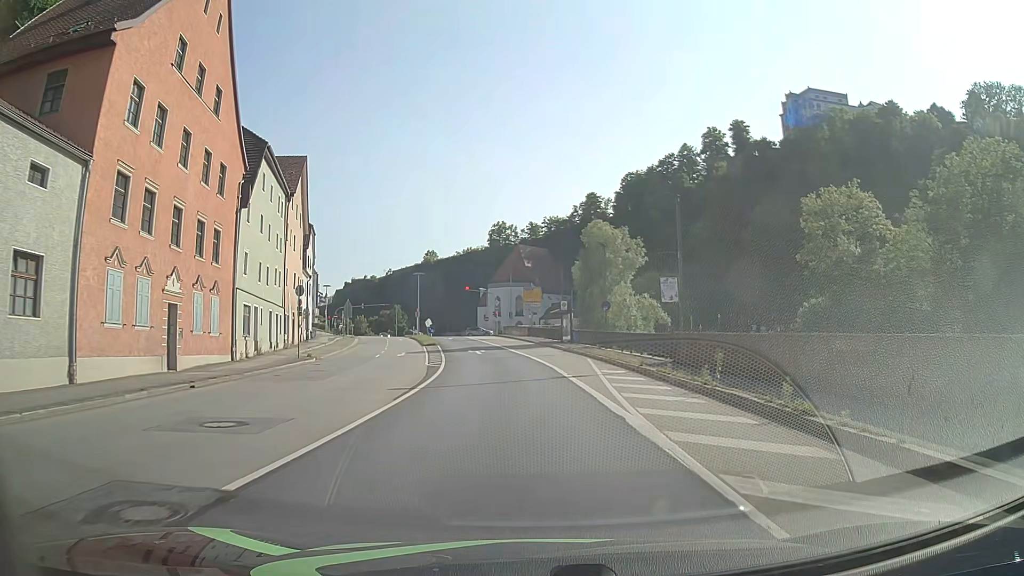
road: primary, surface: asphalt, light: Day
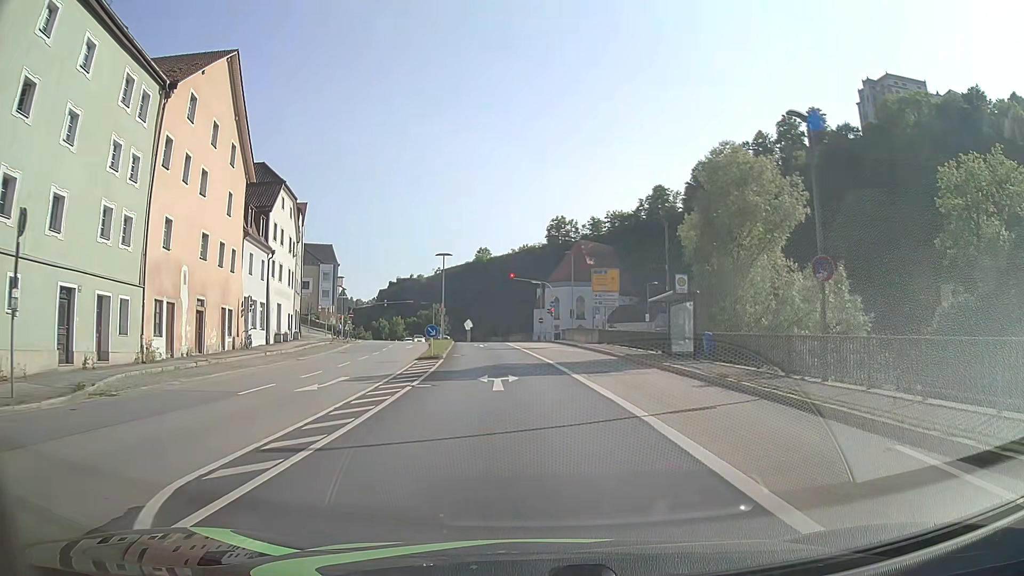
(-0.7, +24.2) m; -4°
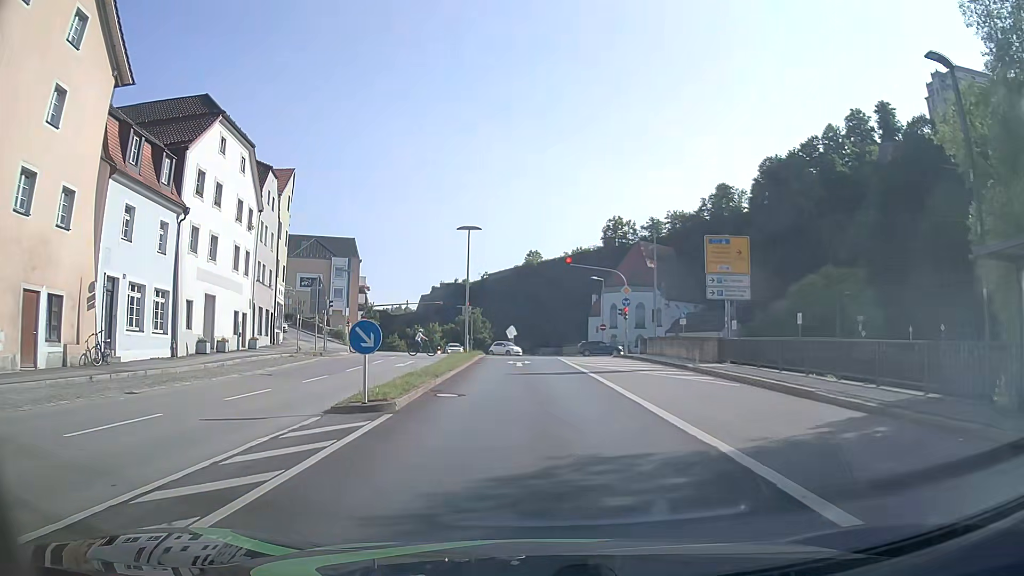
(-0.9, +19.3) m; -5°
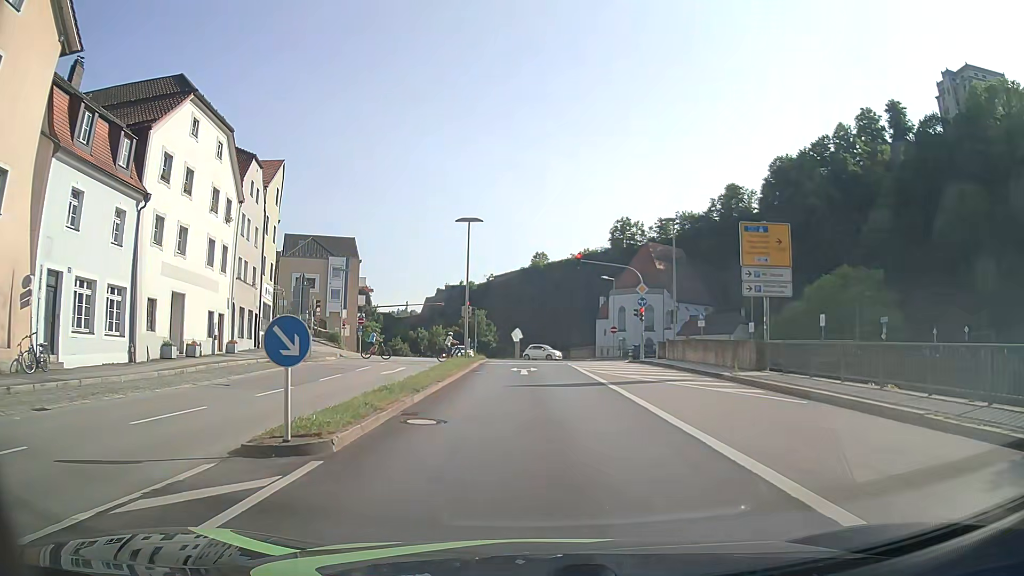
(0.0, +4.0) m; -1°
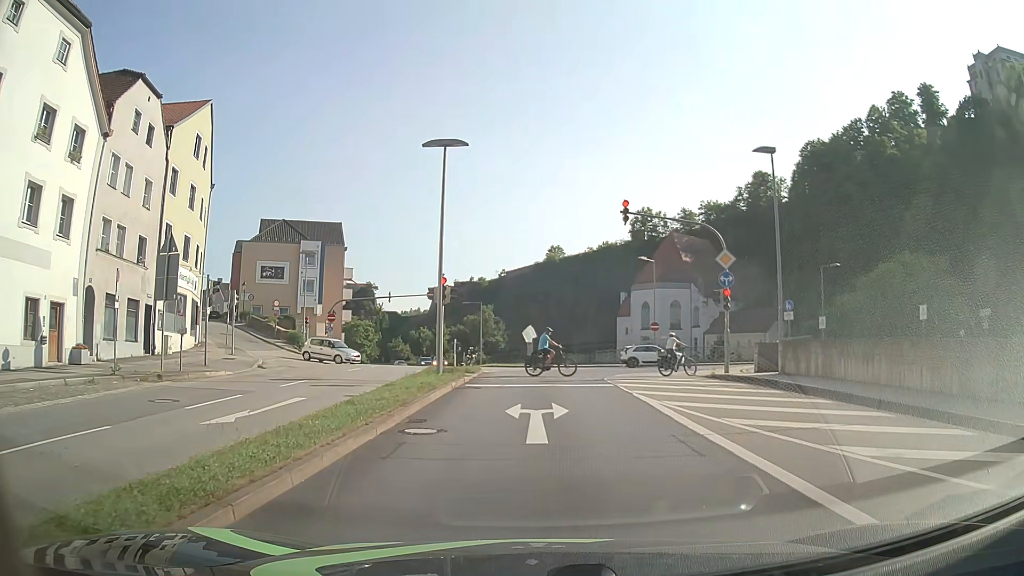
(-0.1, +15.2) m; -2°
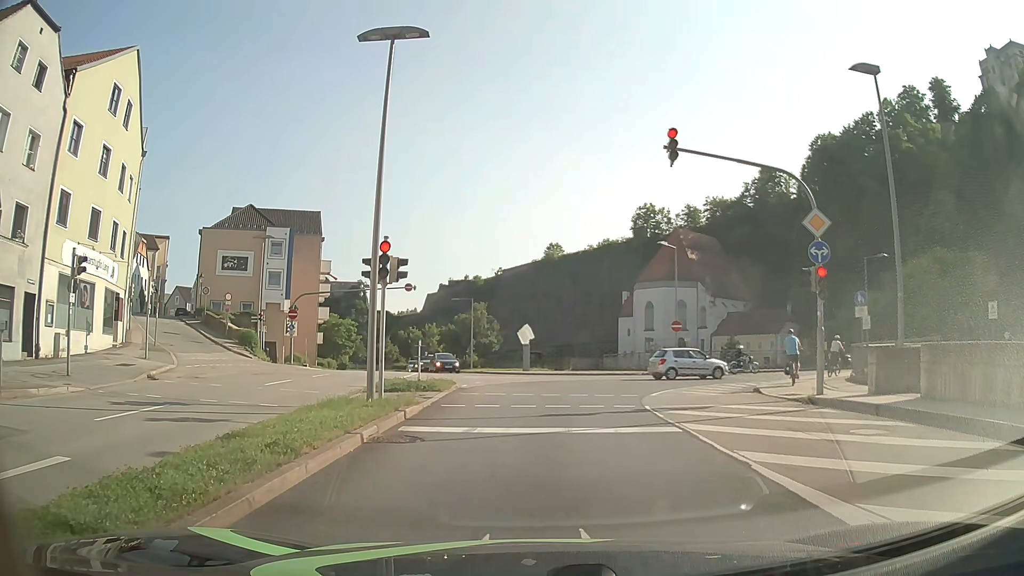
(+0.2, +8.7) m; 0°
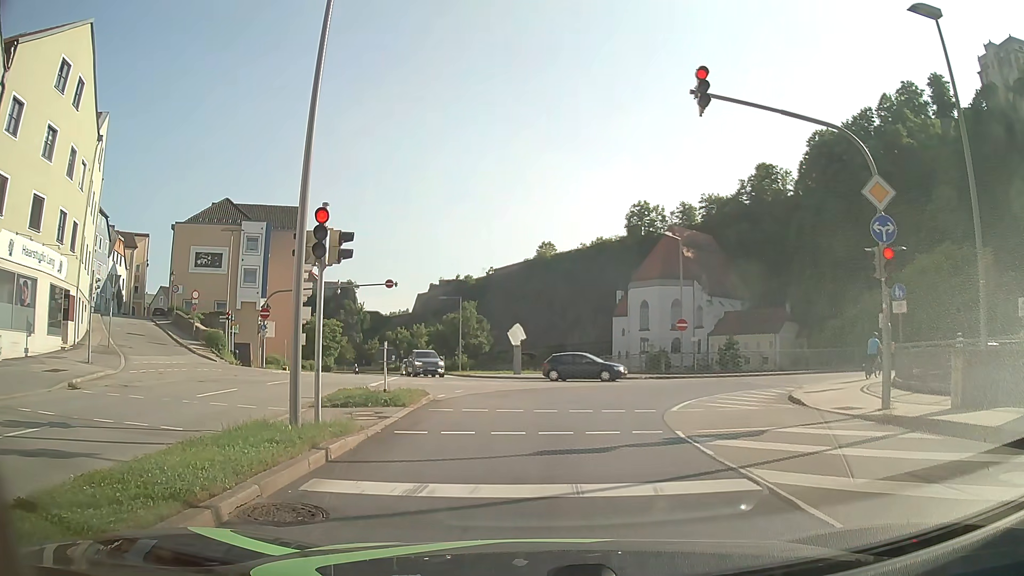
(+0.1, +3.7) m; 0°
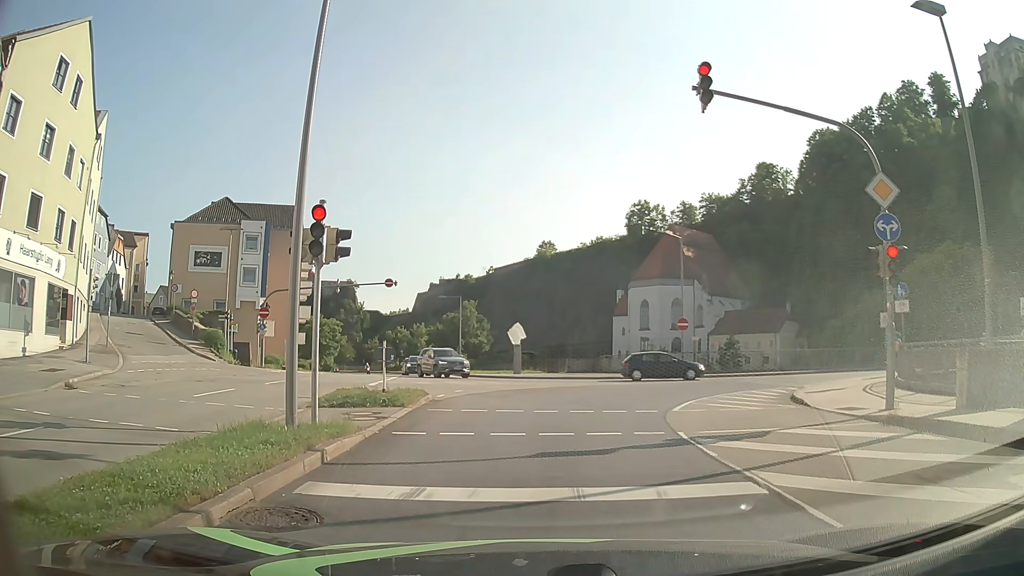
(0.0, +0.2) m; 0°
(0, +10) (+2, +20) (+8, +28) (+17, +32) (+26, +35) (+36, +38) (+46, +40) (+55, +42) (+64, +47) (+68, +56) m
